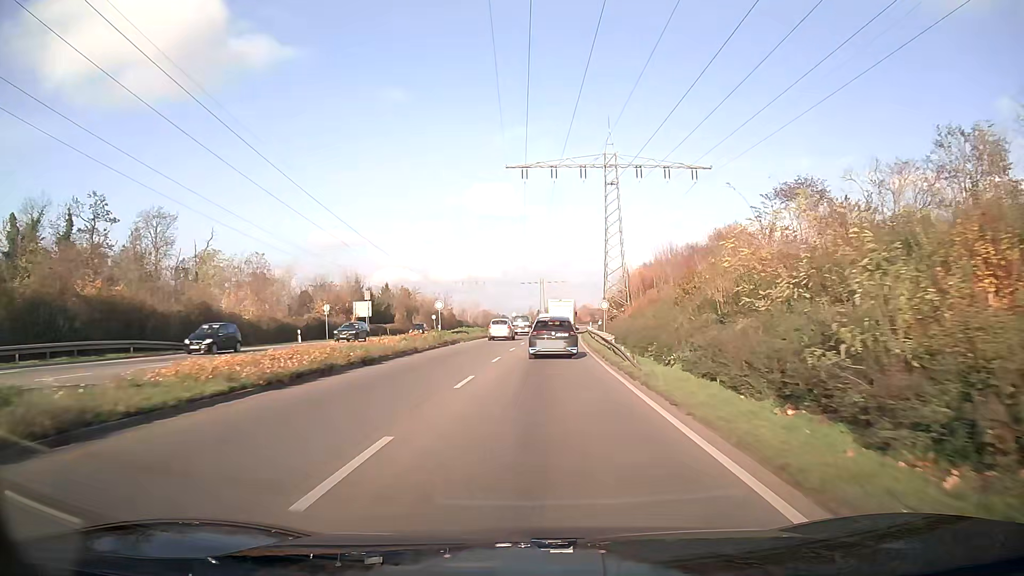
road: trunk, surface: asphalt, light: Day
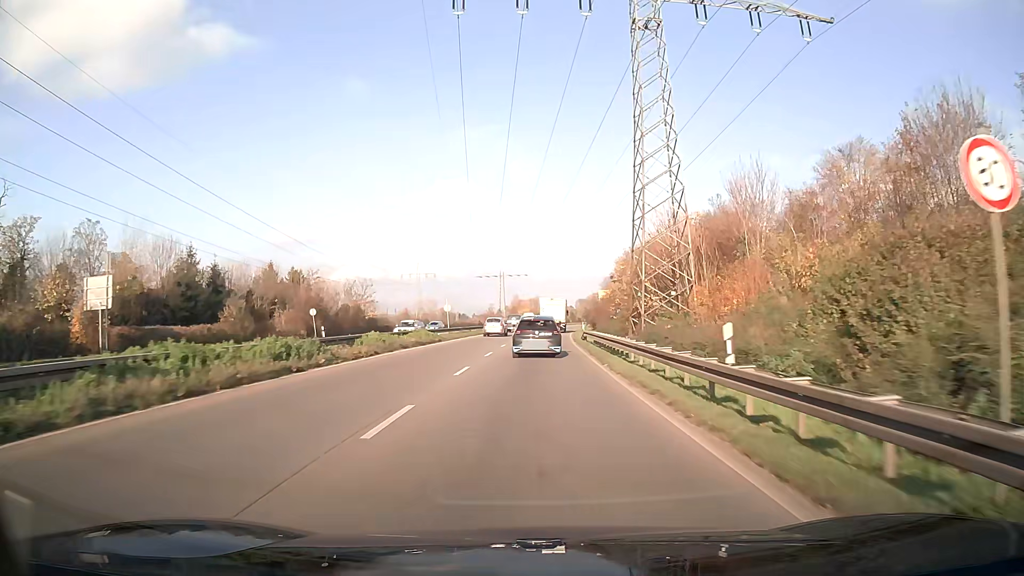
(+1.2, +42.2) m; +3°
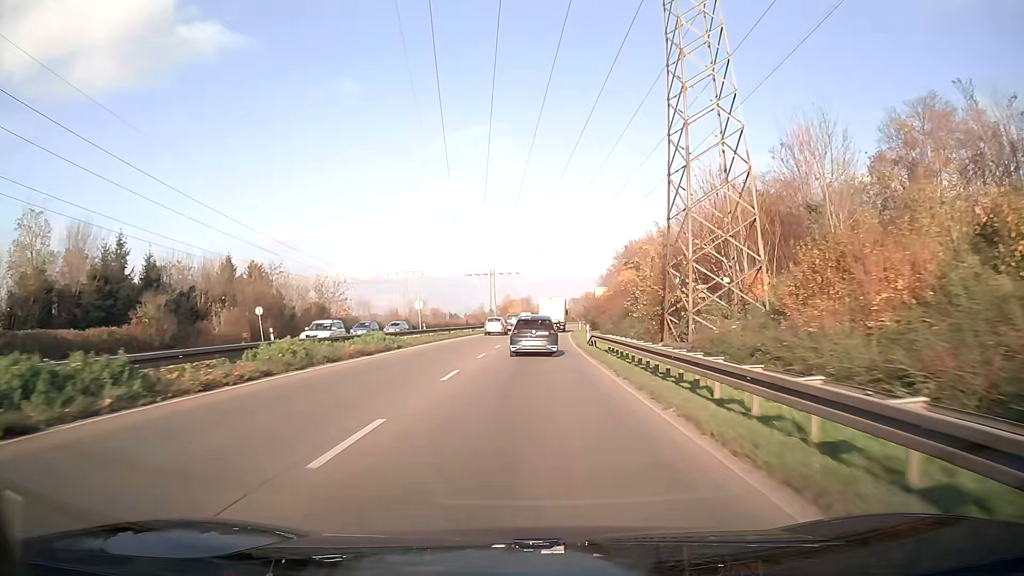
(+0.1, +10.6) m; +1°
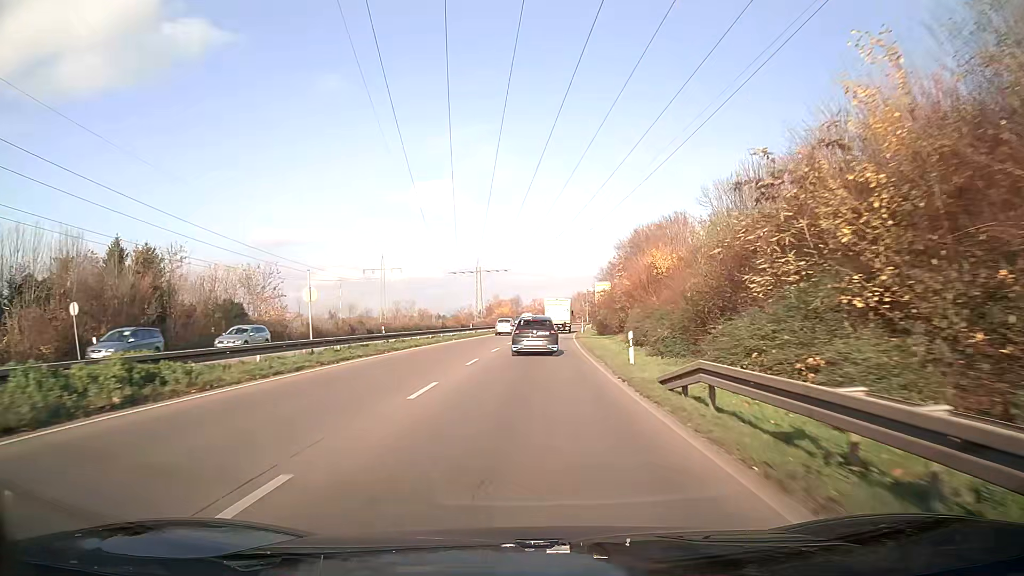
(+0.2, +21.4) m; +1°
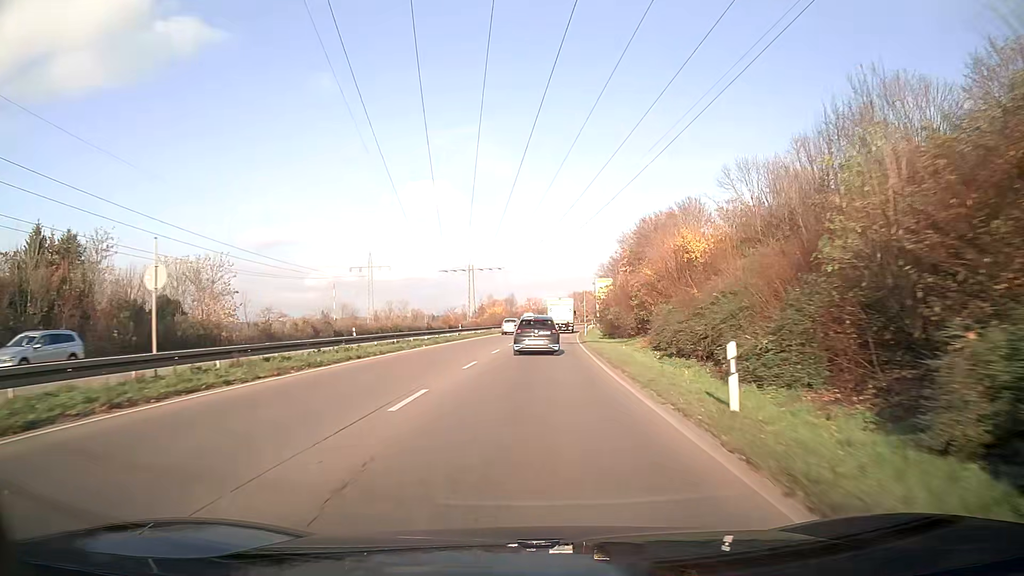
(0.0, +10.8) m; 0°
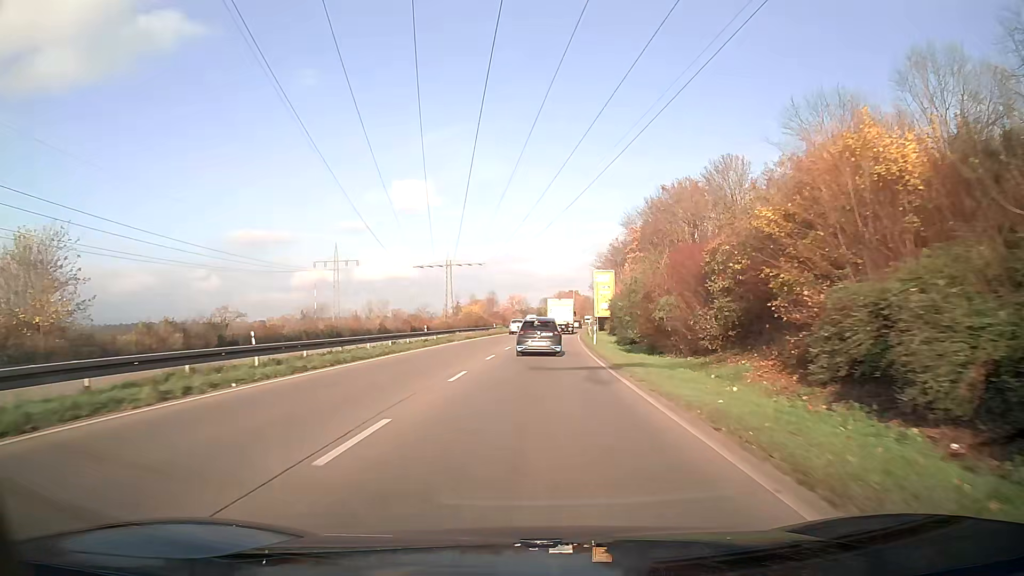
(+0.3, +21.9) m; +1°
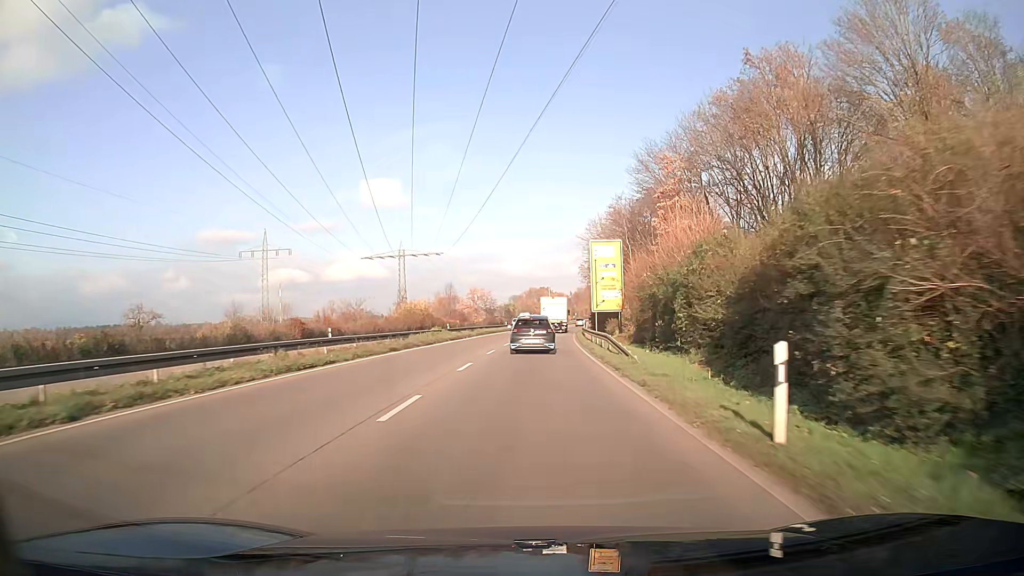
(+0.7, +33.3) m; +2°
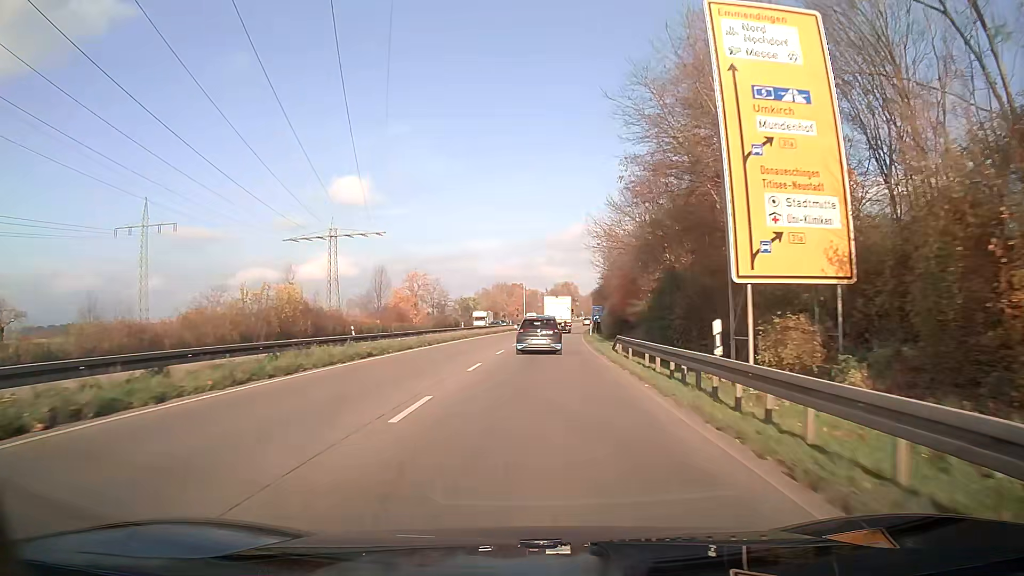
(+0.9, +45.3) m; +2°
